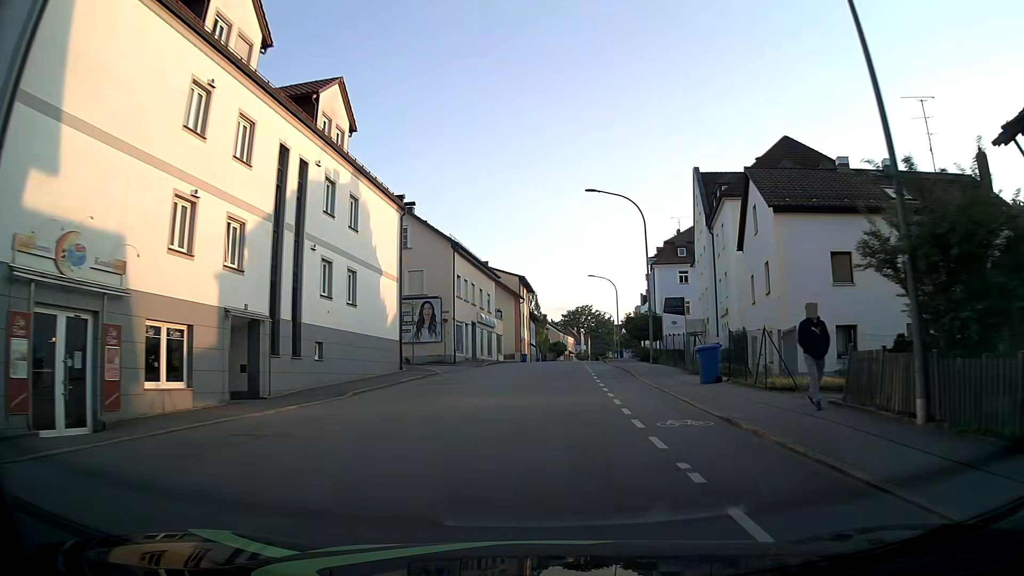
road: tertiary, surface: asphalt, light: Day
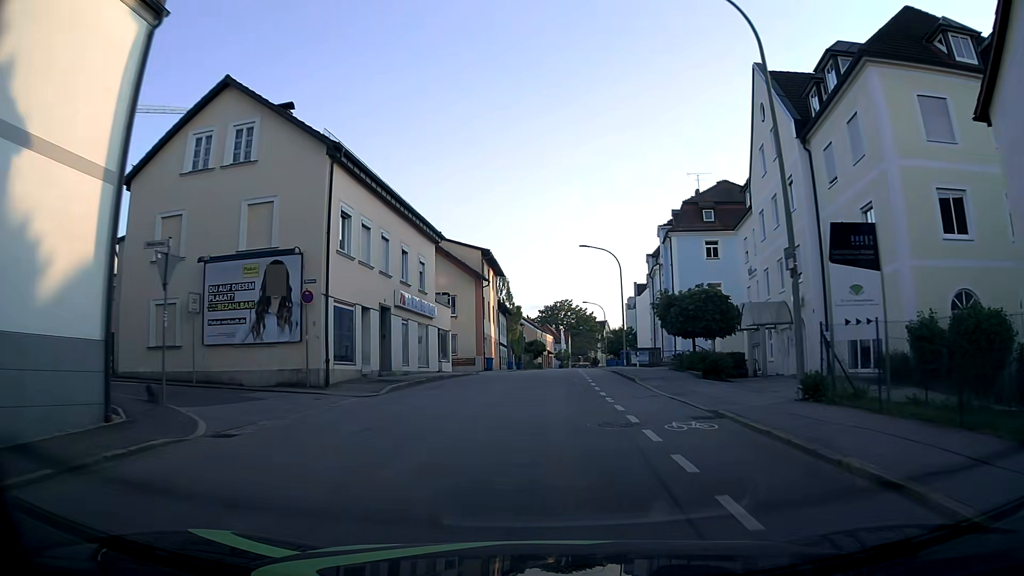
(+0.4, +21.3) m; +2°
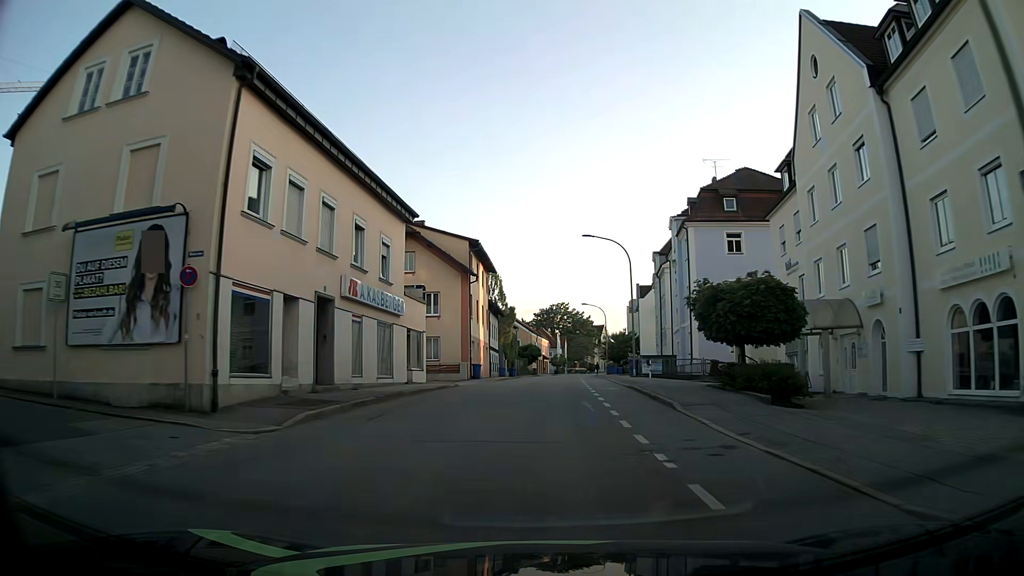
(-0.1, +7.1) m; 0°
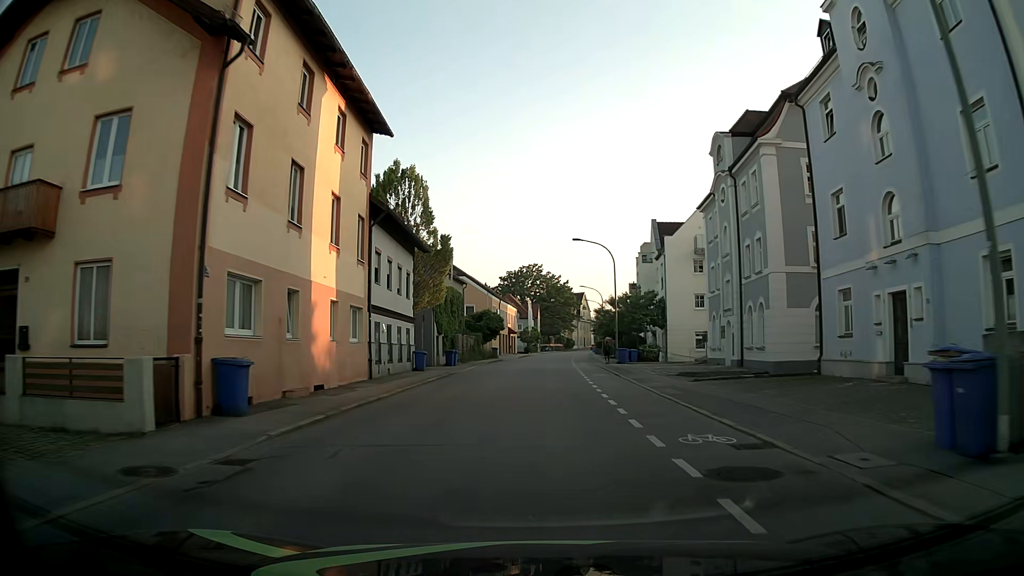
(+0.9, +35.2) m; +2°
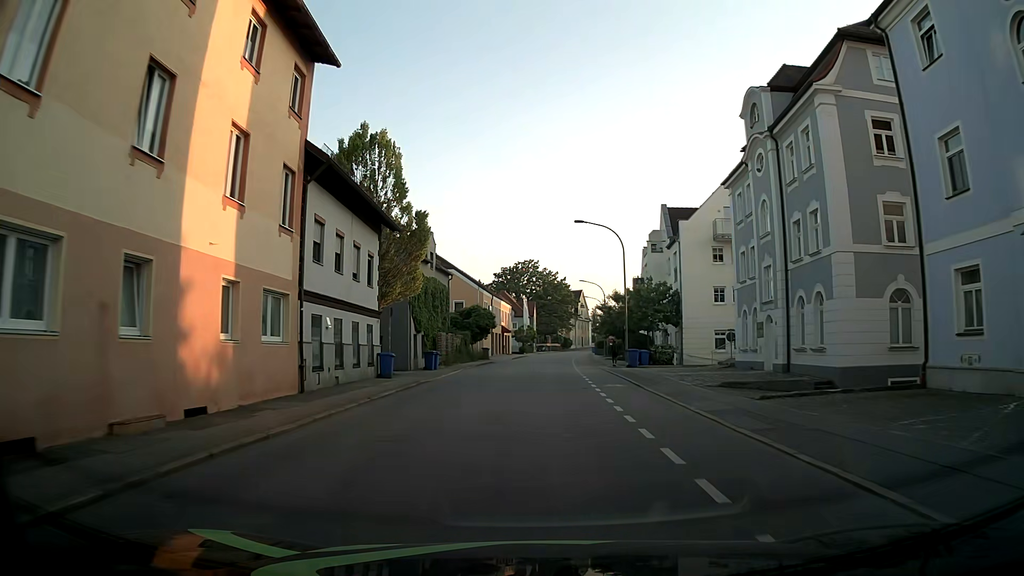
(0.0, +7.1) m; +1°
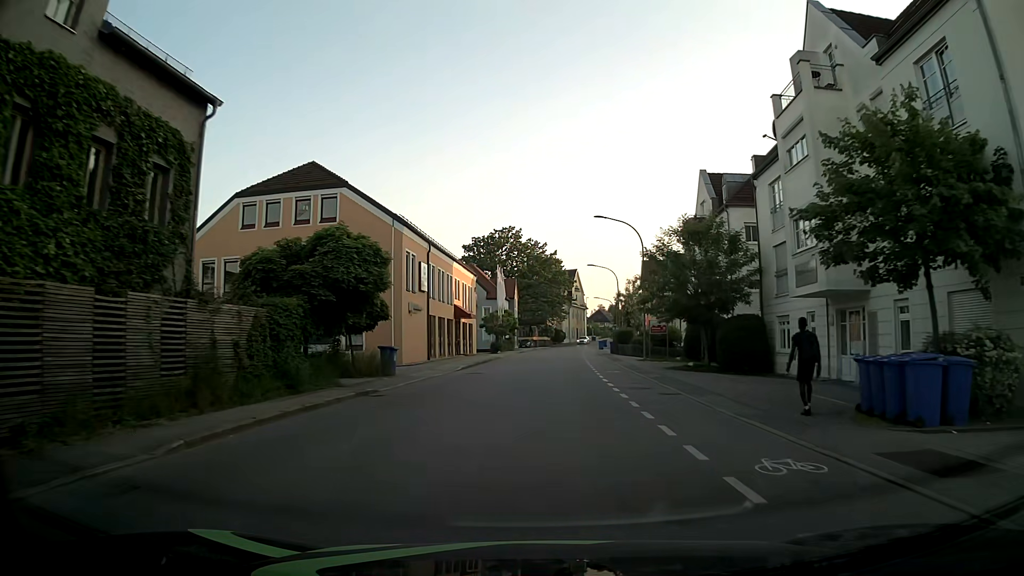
(-0.2, +36.4) m; +1°
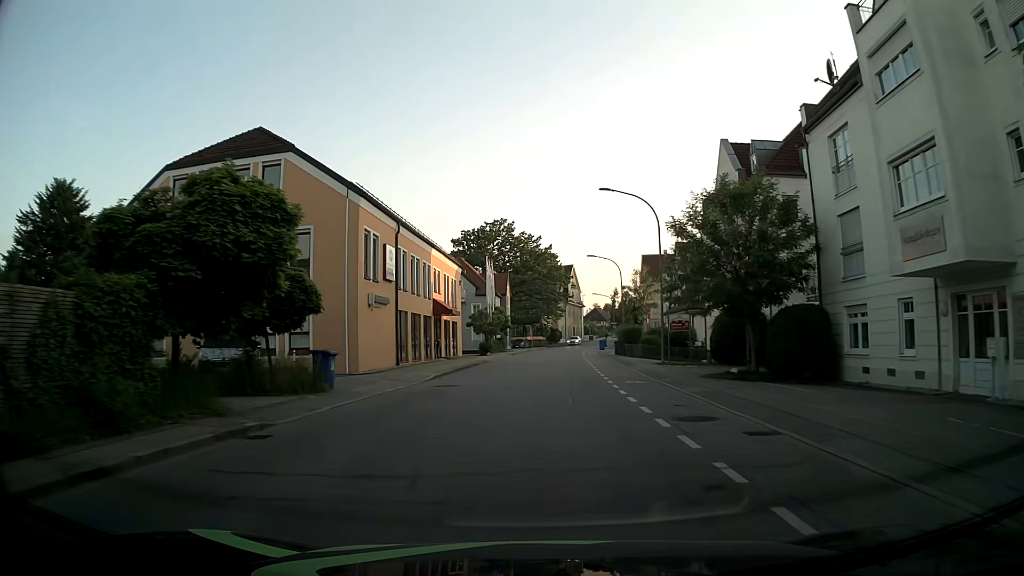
(-0.1, +7.4) m; 0°
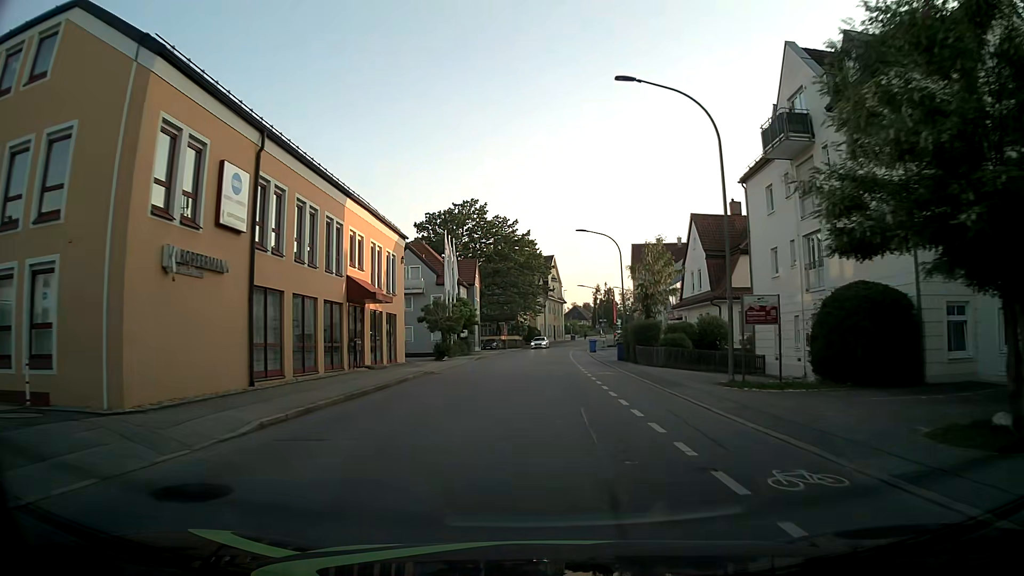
(+0.1, +14.8) m; +2°
(0, +10) (0, +20) (0, +30) (+1, +40) (+1, +50) (+1, +60) (+2, +70) (+3, +80) (+4, +90) (+6, +100) m
